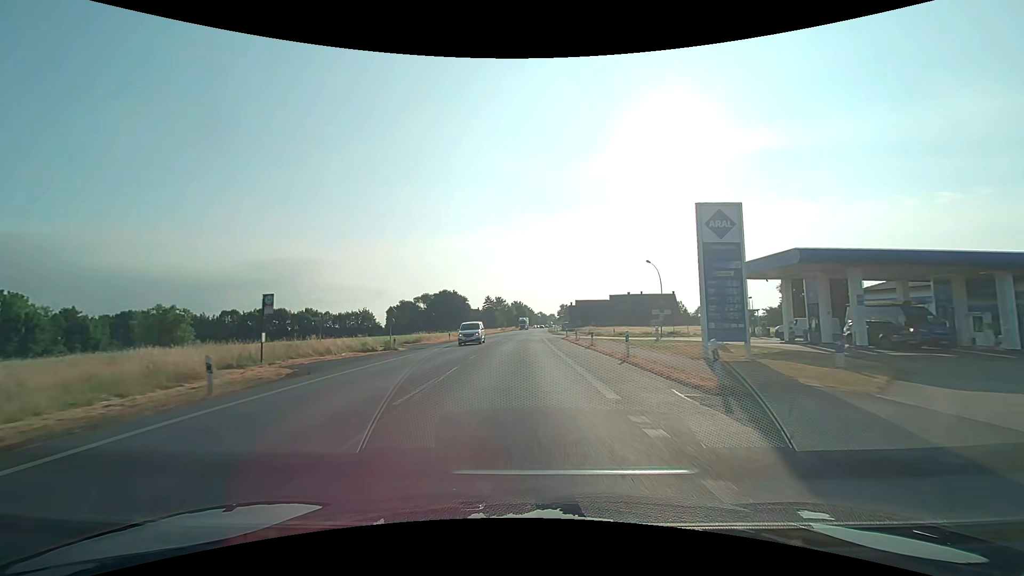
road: primary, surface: asphalt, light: Day
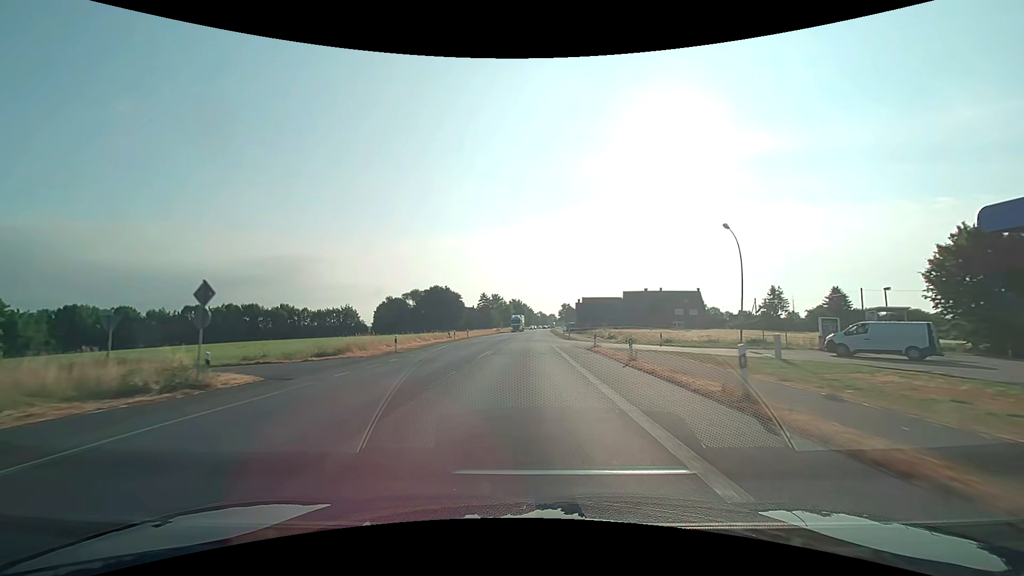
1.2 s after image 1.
(-0.1, +21.5) m; 0°
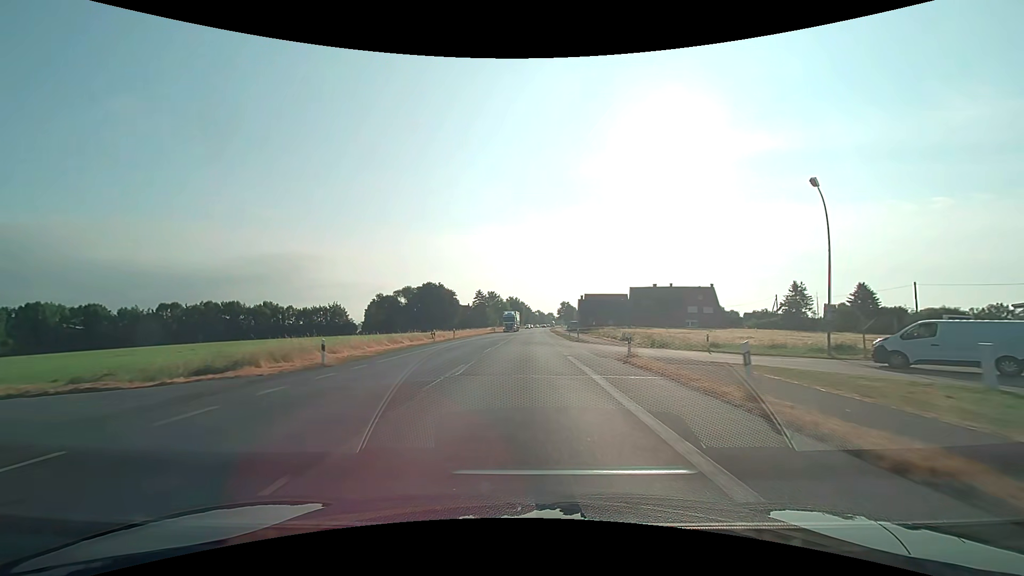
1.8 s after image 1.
(0.0, +10.7) m; 0°
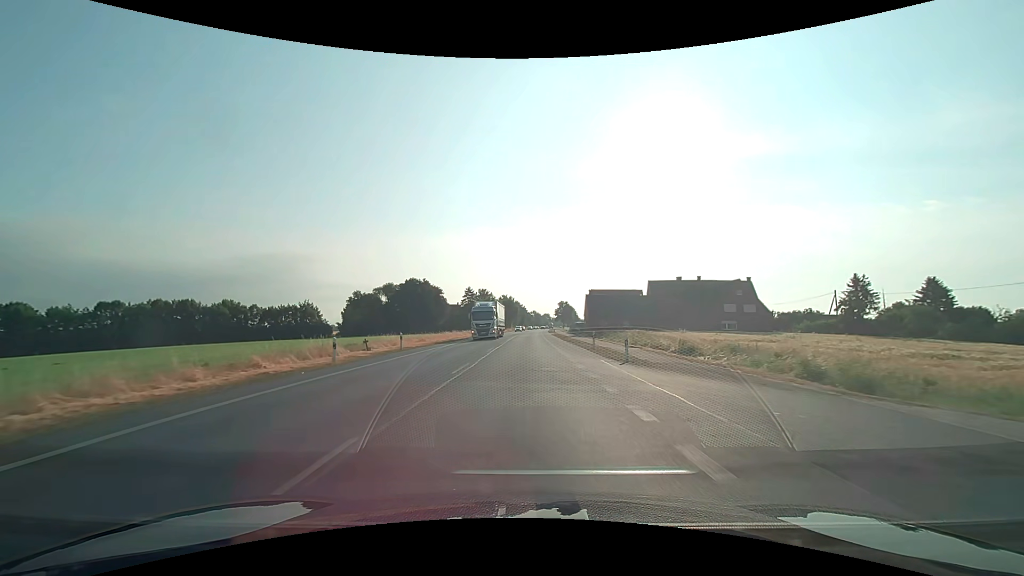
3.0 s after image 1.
(+0.1, +21.5) m; +1°
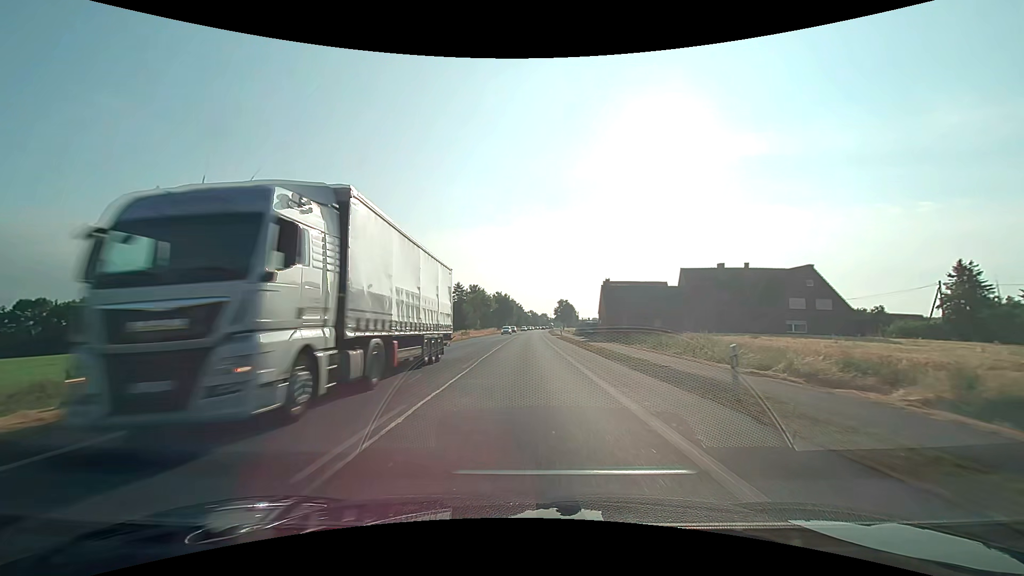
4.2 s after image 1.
(0.0, +21.5) m; 0°
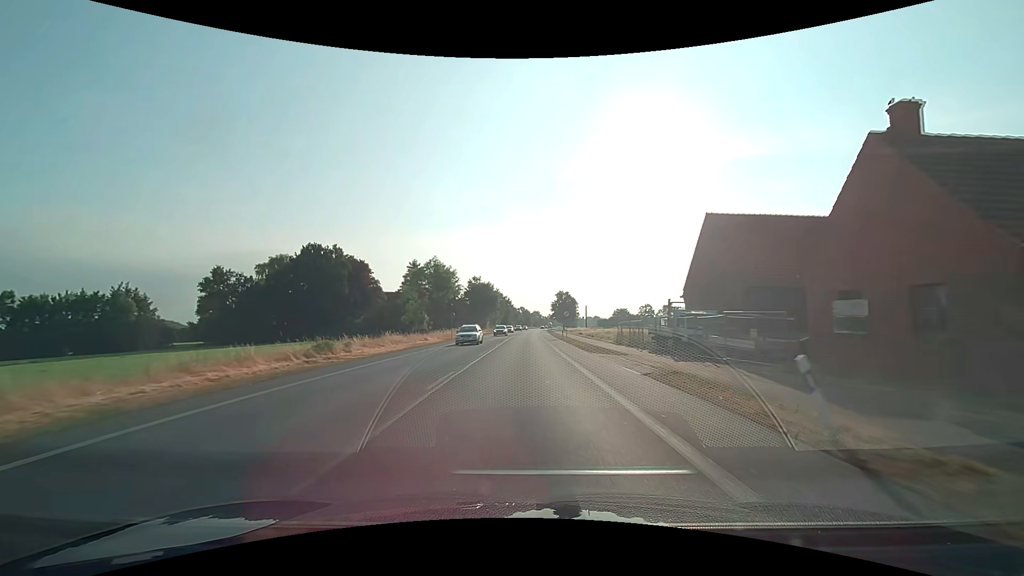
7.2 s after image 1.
(+0.5, +53.7) m; +1°
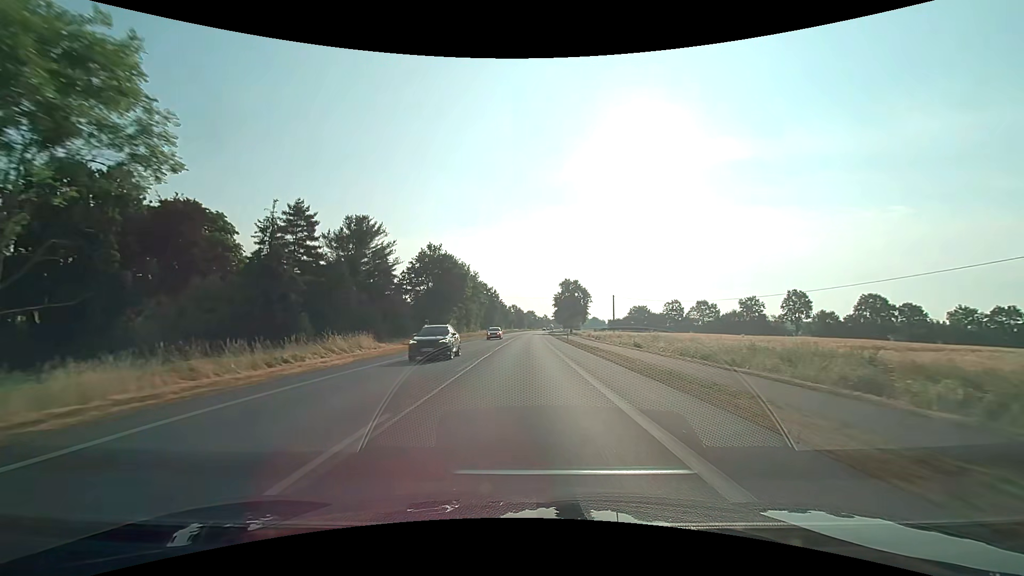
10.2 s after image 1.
(+0.5, +54.7) m; +1°
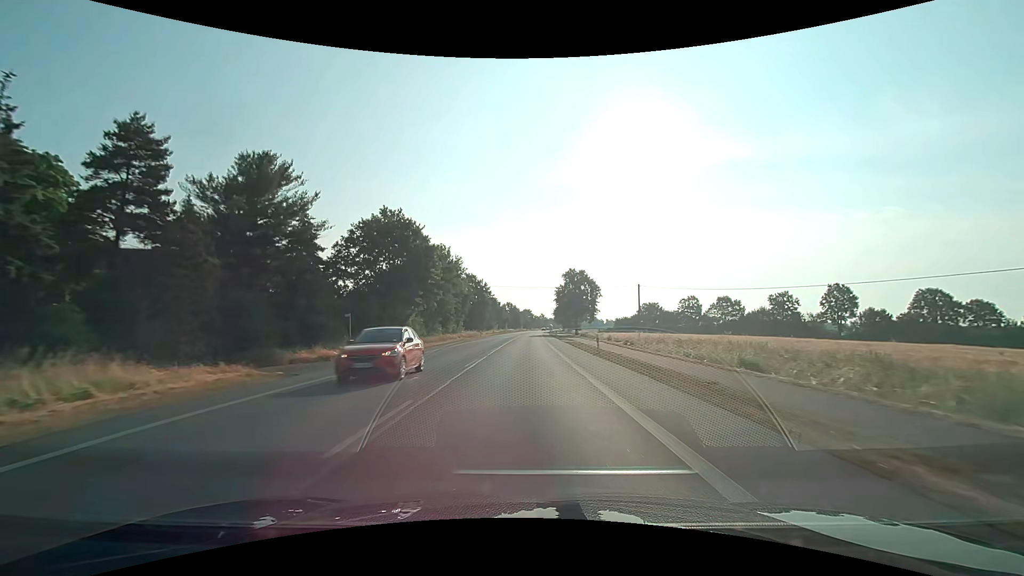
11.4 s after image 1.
(+0.1, +23.5) m; +1°
(0, +10) (0, +20) (0, +30) (0, +40) (0, +50) (0, +60) (0, +70) (+1, +80) (+1, +90) (+1, +100) m
